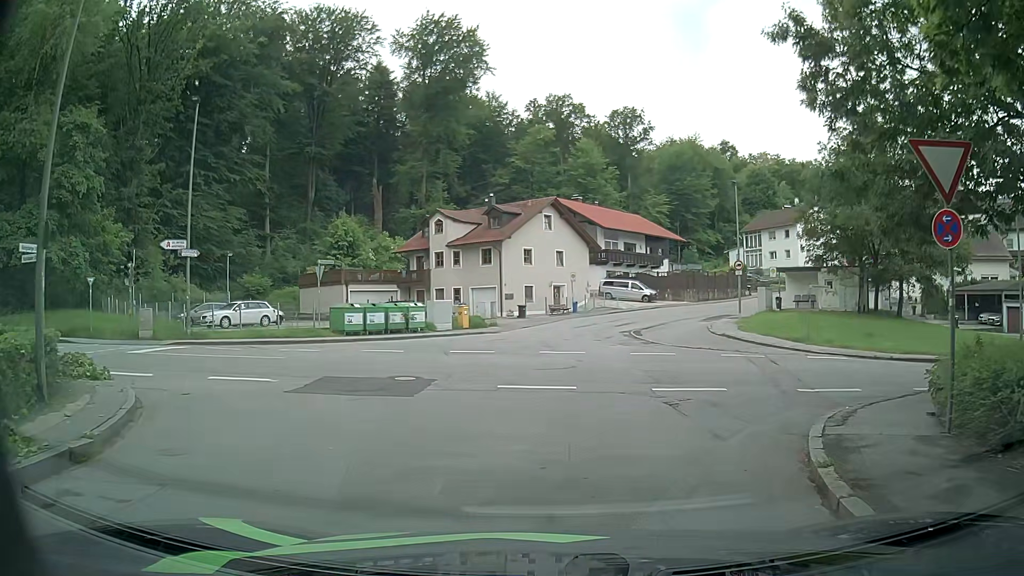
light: Day
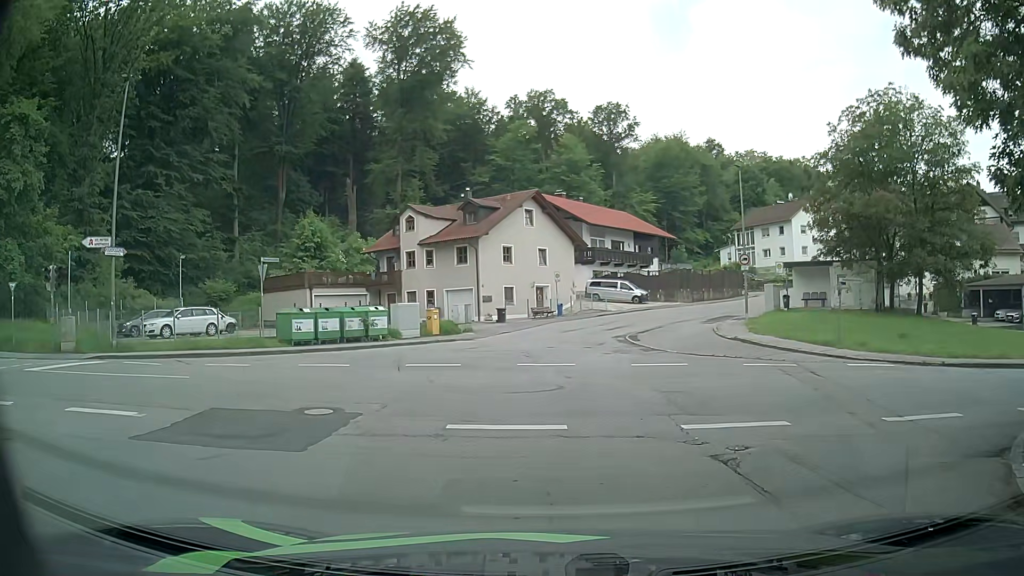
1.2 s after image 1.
(+0.1, +4.5) m; +2°
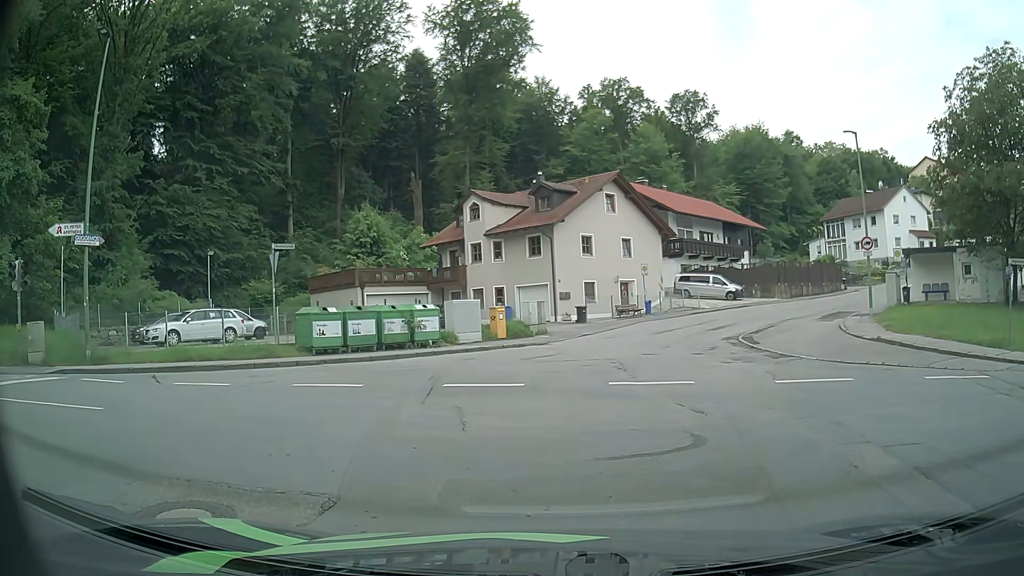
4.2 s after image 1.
(-0.4, +5.7) m; -9°
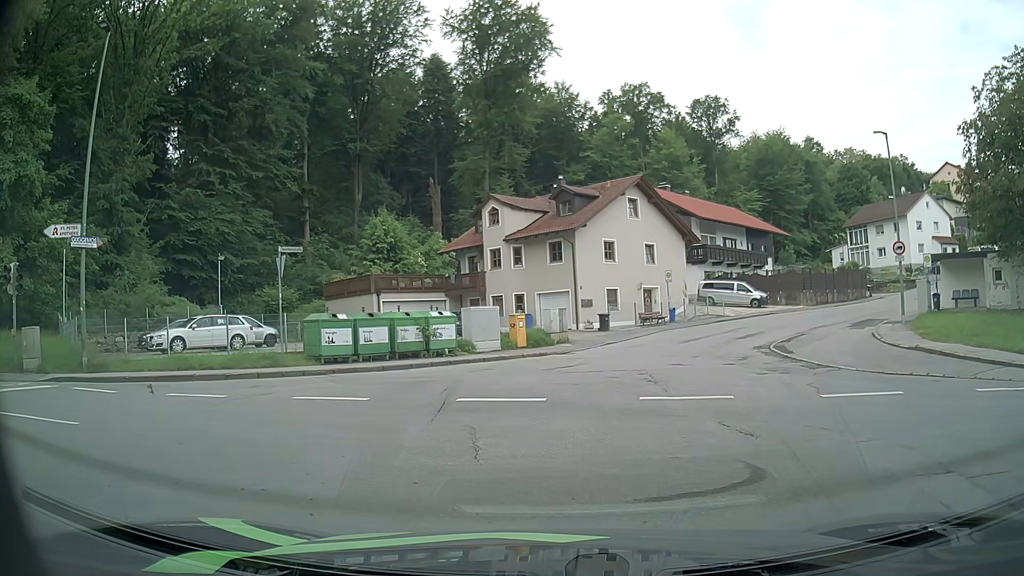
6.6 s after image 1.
(0.0, +1.2) m; 0°
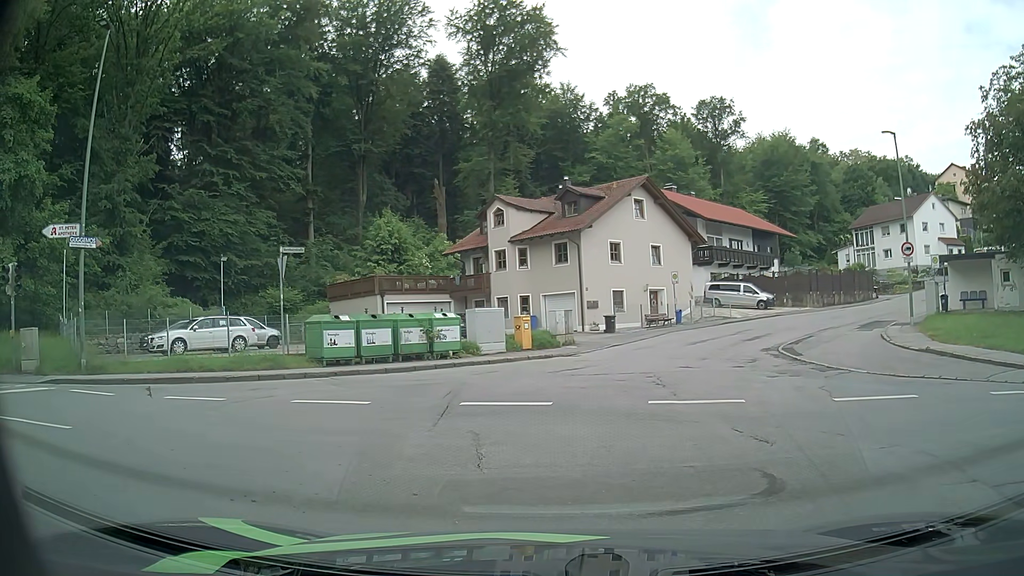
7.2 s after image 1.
(0.0, +0.3) m; 0°
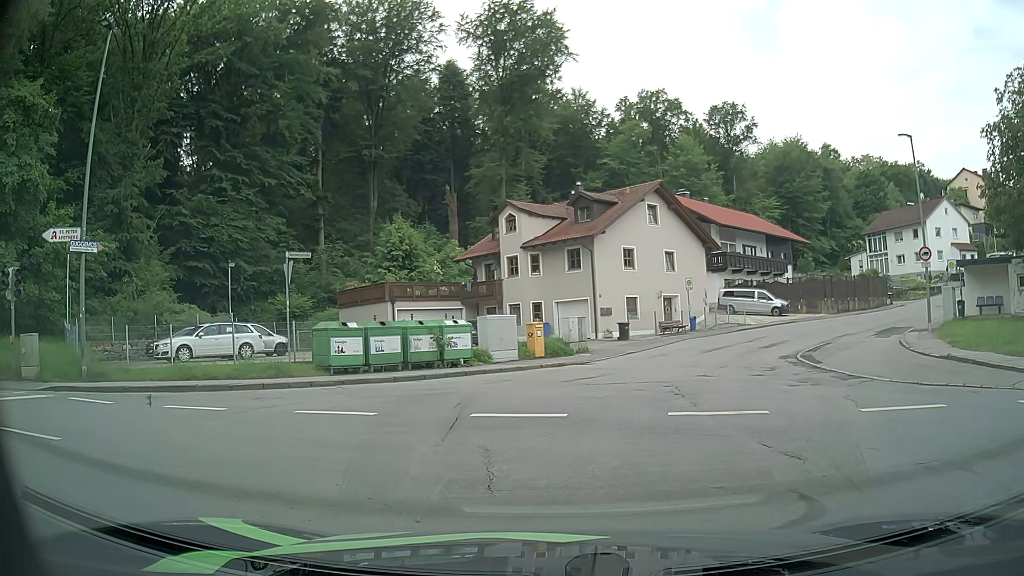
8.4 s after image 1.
(0.0, +0.6) m; 0°
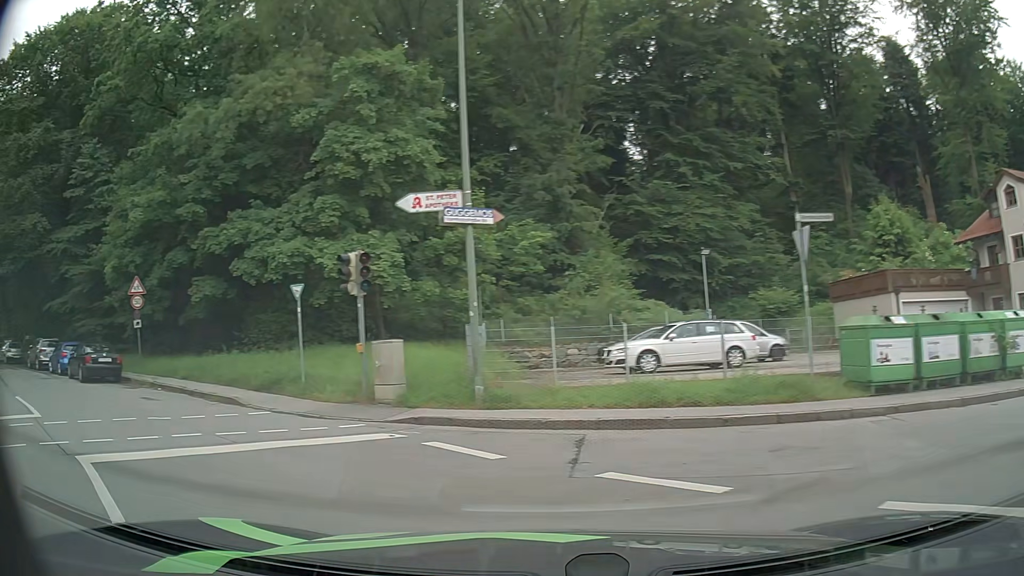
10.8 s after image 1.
(-2.1, +6.4) m; -38°
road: residential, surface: asphalt
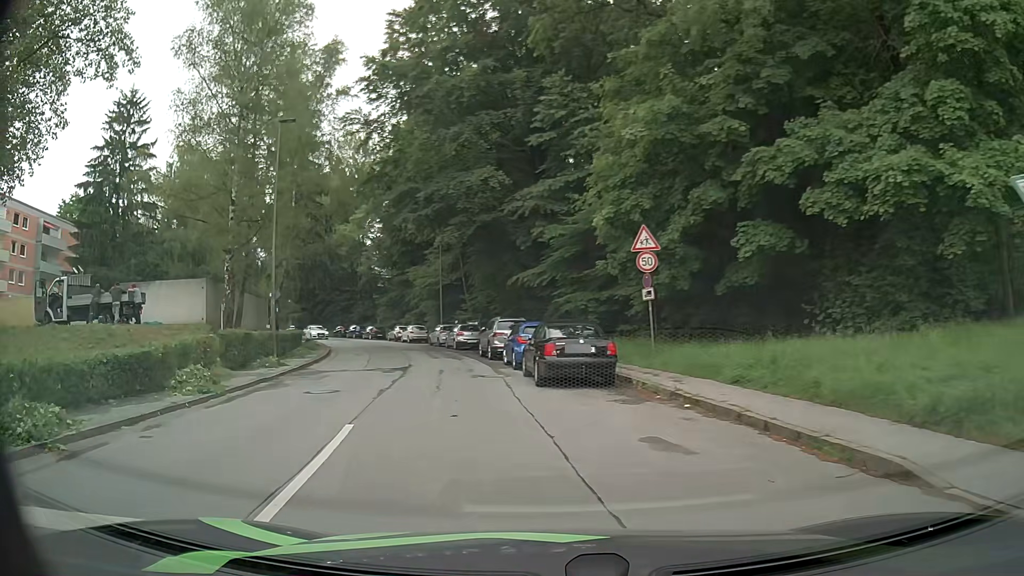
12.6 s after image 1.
(-4.6, +8.8) m; -47°
